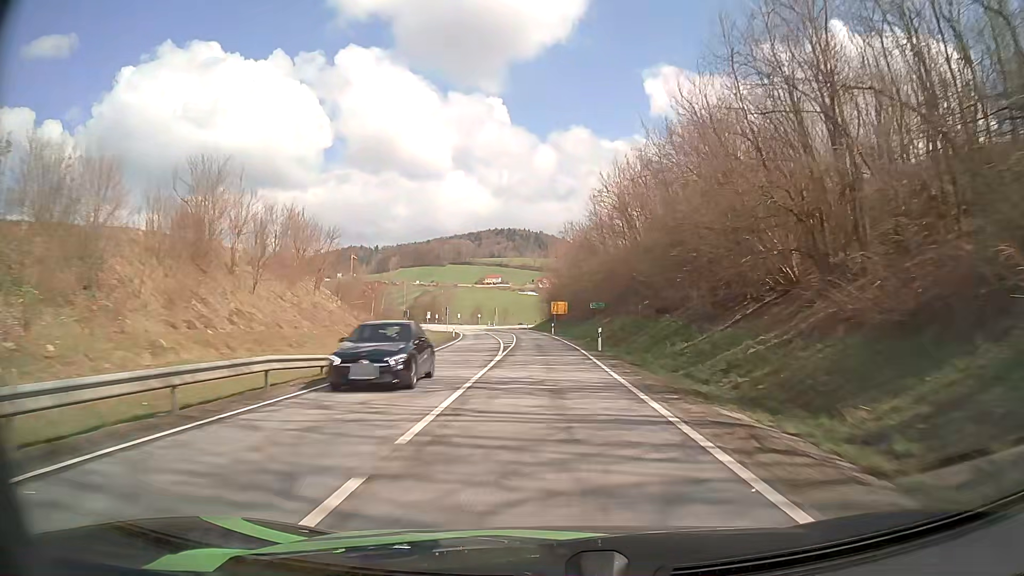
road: secondary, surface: asphalt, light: Day
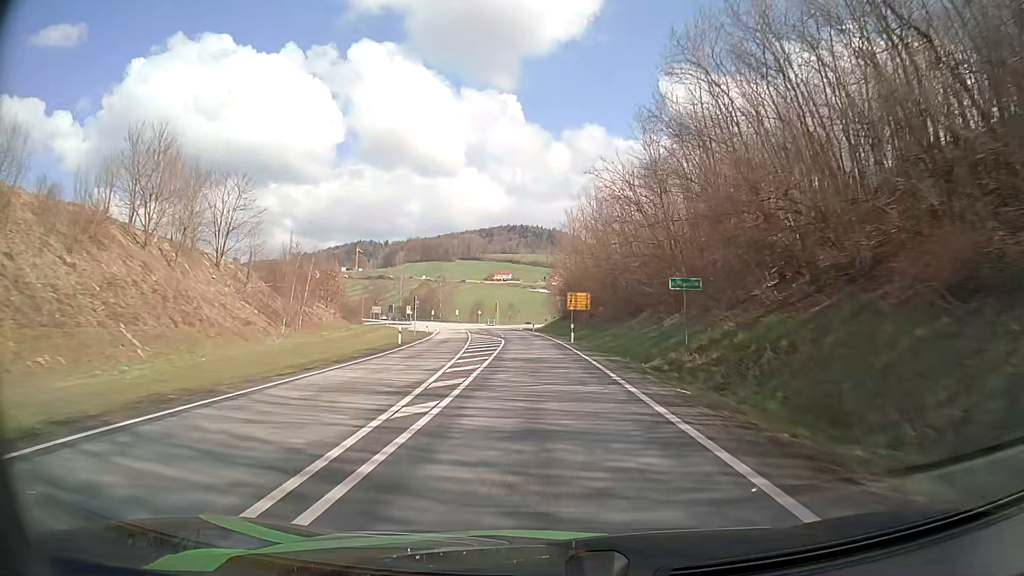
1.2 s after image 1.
(-0.2, +30.3) m; -1°
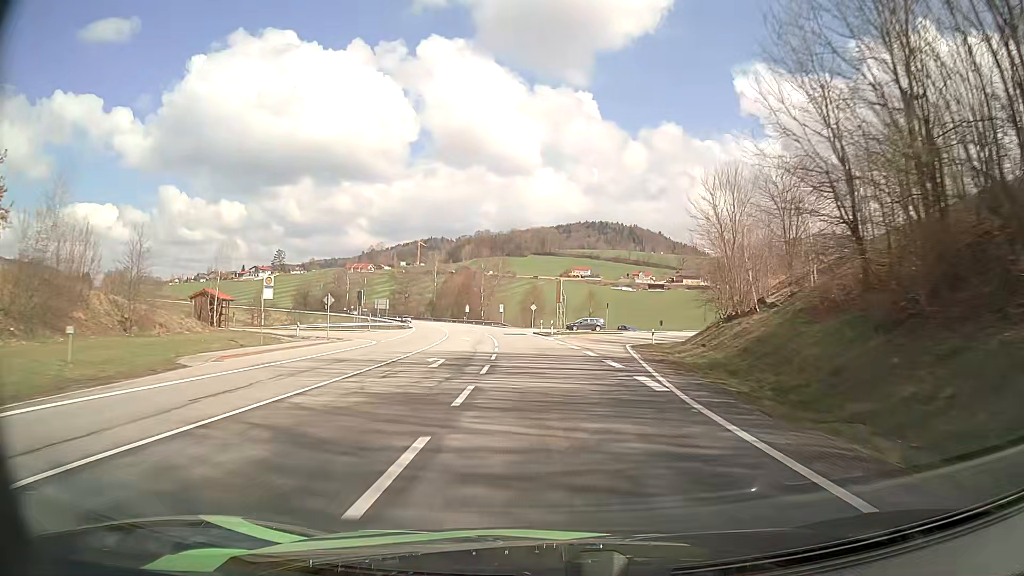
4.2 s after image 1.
(-4.3, +74.8) m; -6°
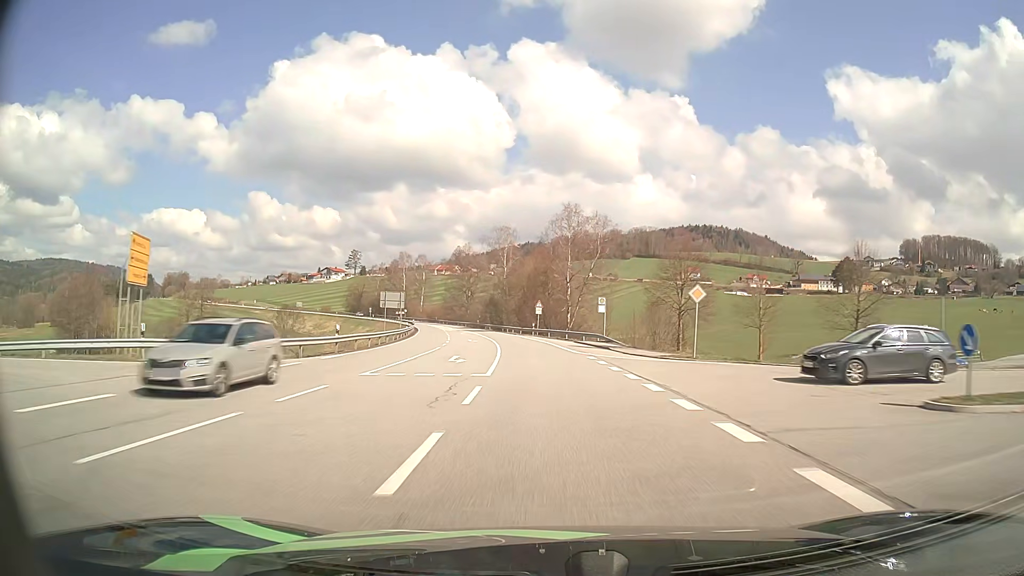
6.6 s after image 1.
(-3.9, +58.7) m; -8°
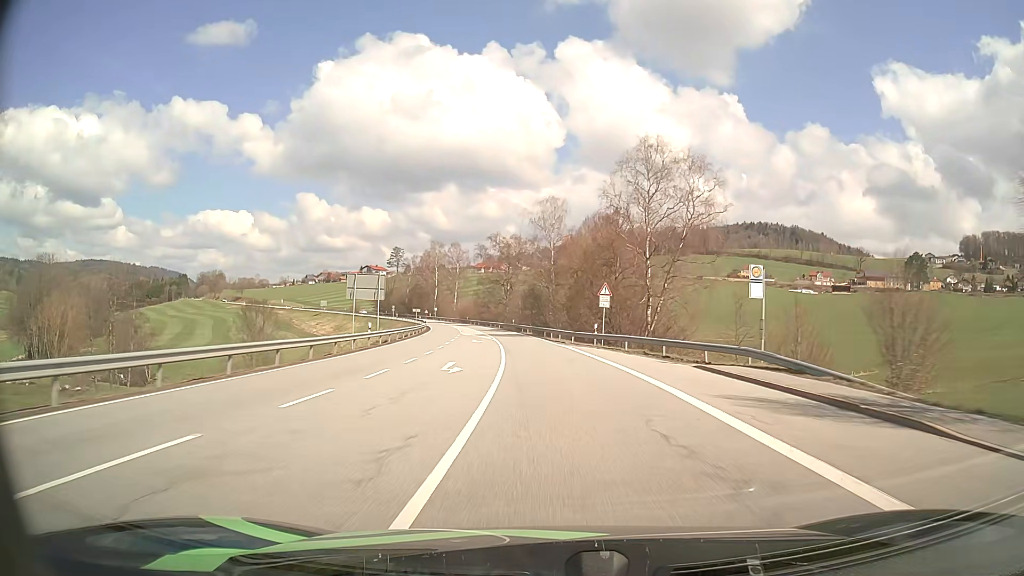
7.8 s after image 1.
(-1.3, +30.3) m; -5°
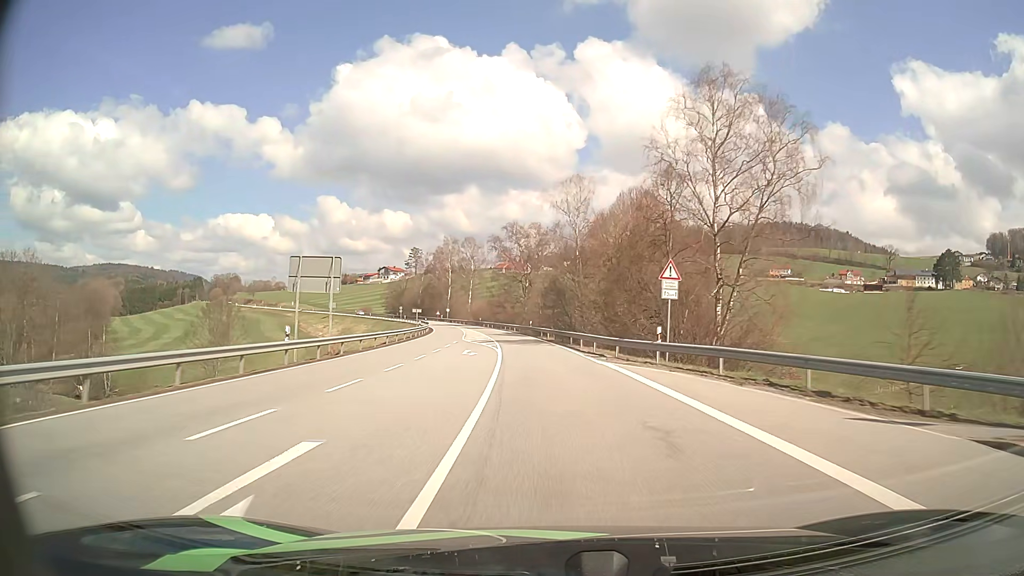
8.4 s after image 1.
(-0.2, +15.4) m; -2°
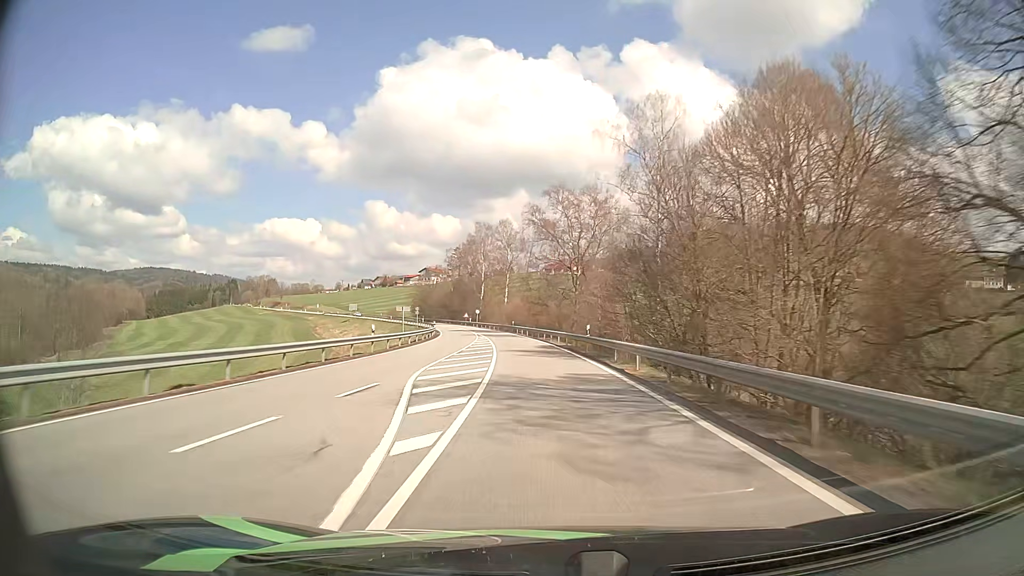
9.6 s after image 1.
(-1.0, +31.0) m; -4°
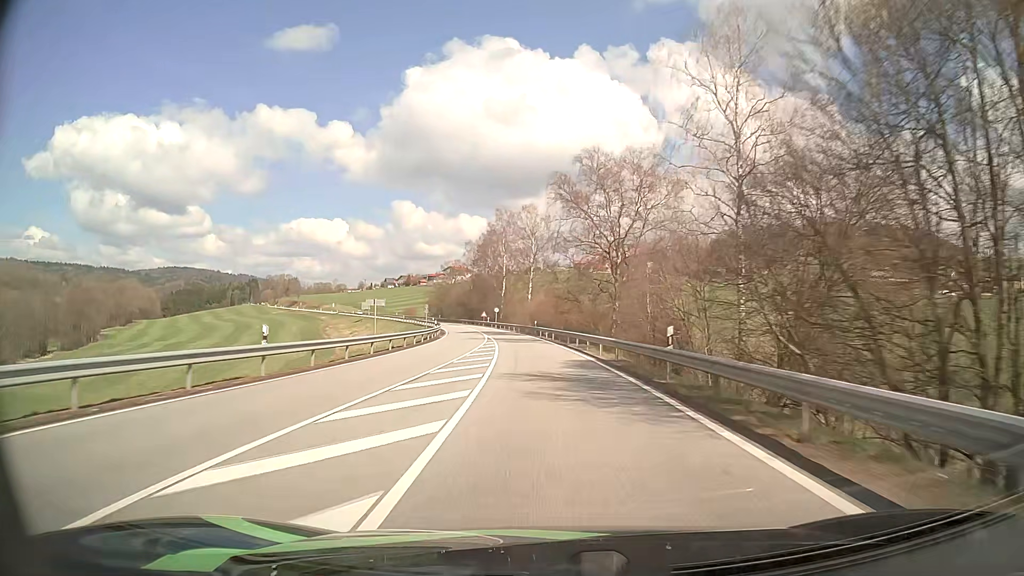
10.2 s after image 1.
(-0.4, +15.7) m; -2°
(0, +10) (-1, +20) (-1, +30) (-2, +40) (-3, +50) (-4, +60) (-6, +70) (-8, +80) (-10, +89) (-12, +99) m
